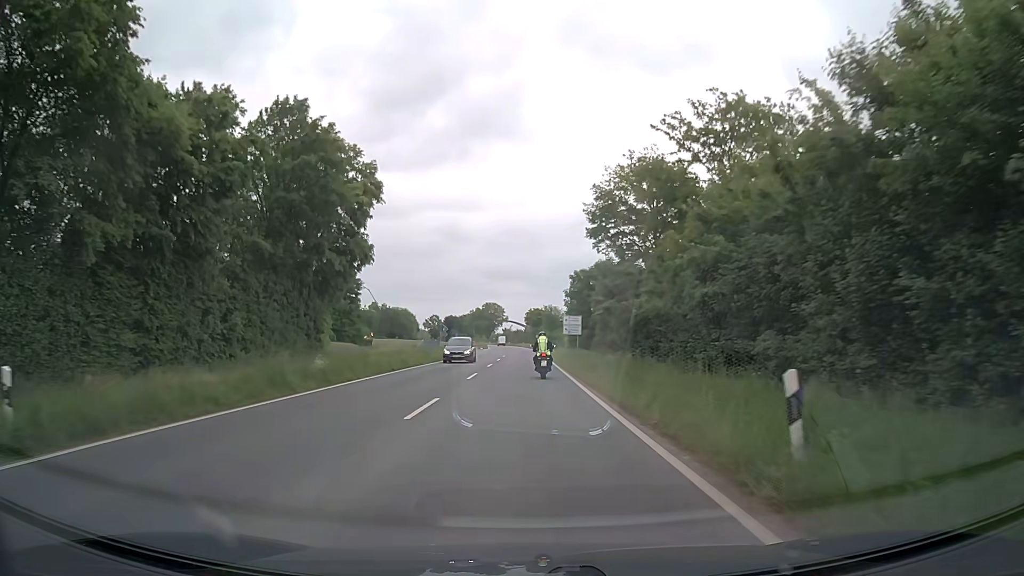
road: secondary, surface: asphalt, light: Day
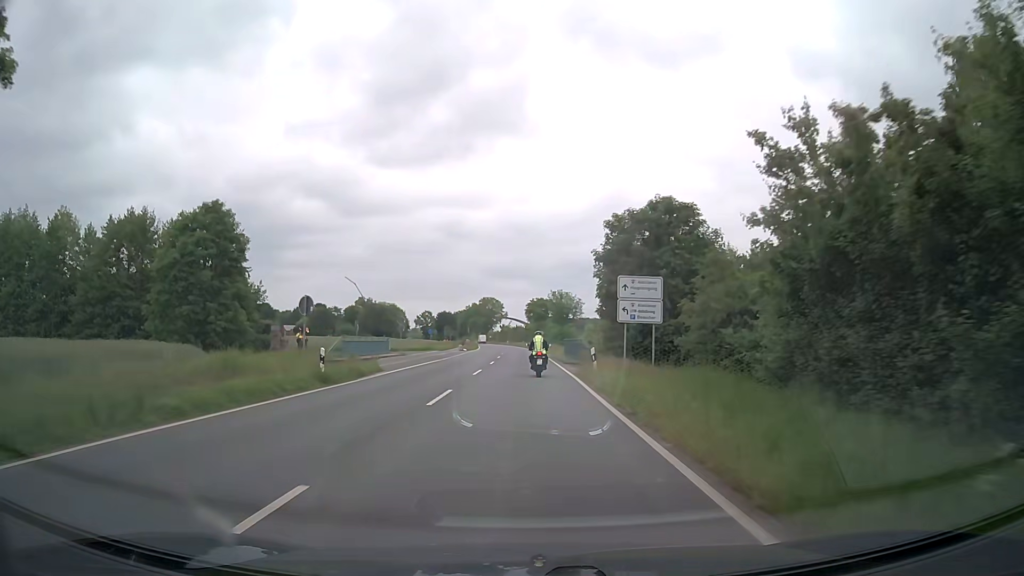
(-0.1, +33.6) m; 0°
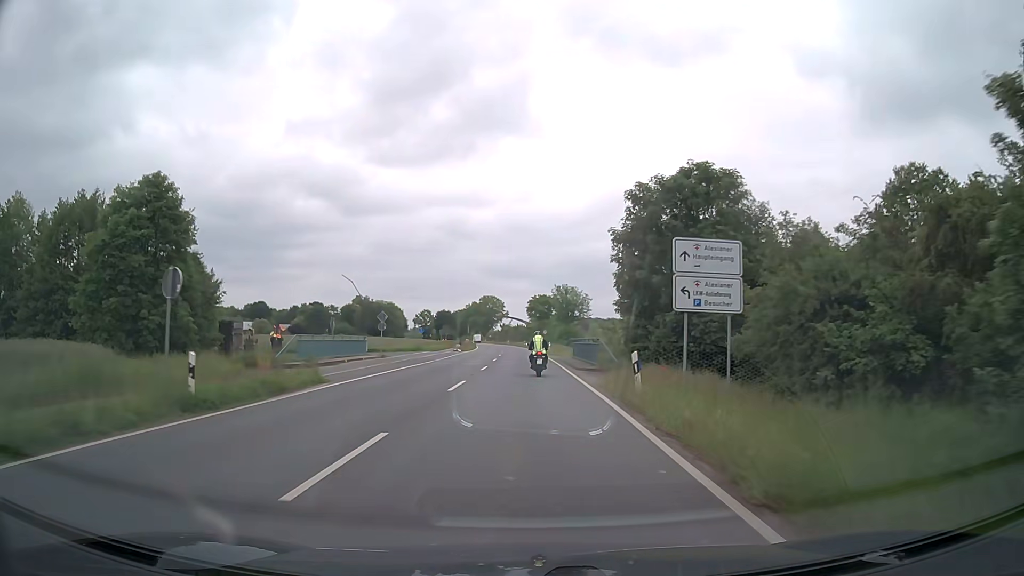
(0.0, +8.6) m; 0°
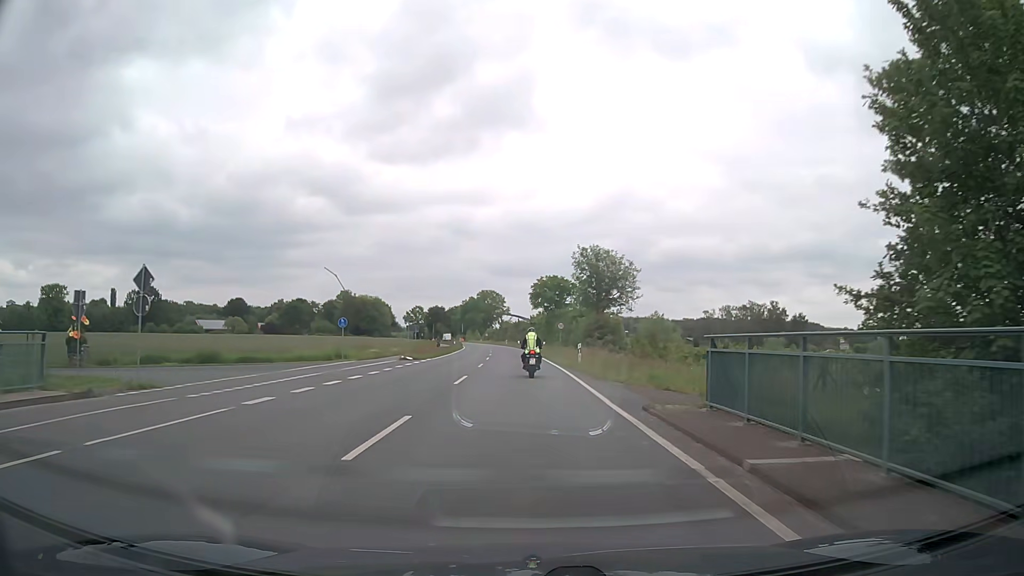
(-0.2, +34.2) m; 0°
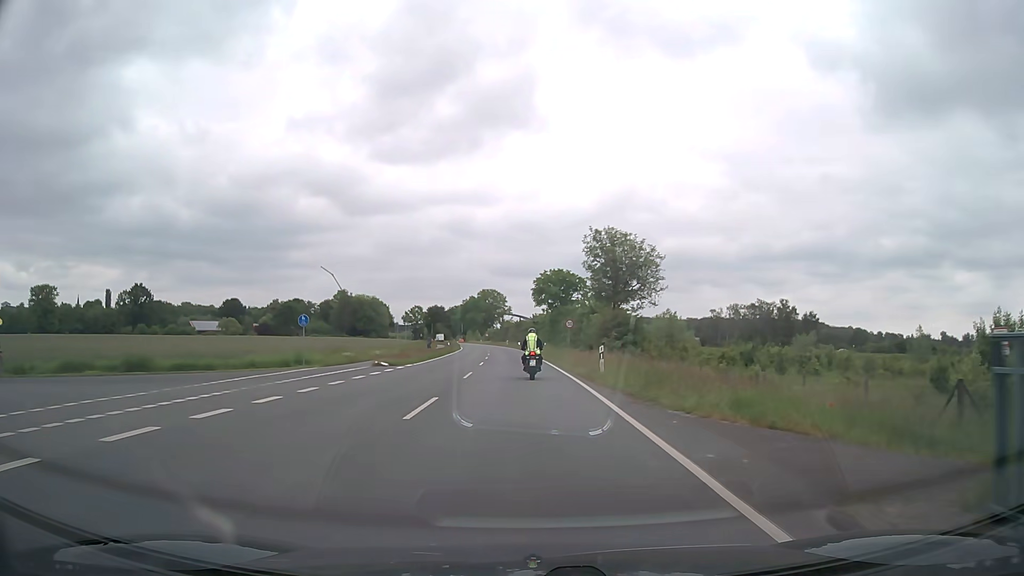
(0.0, +8.2) m; 0°
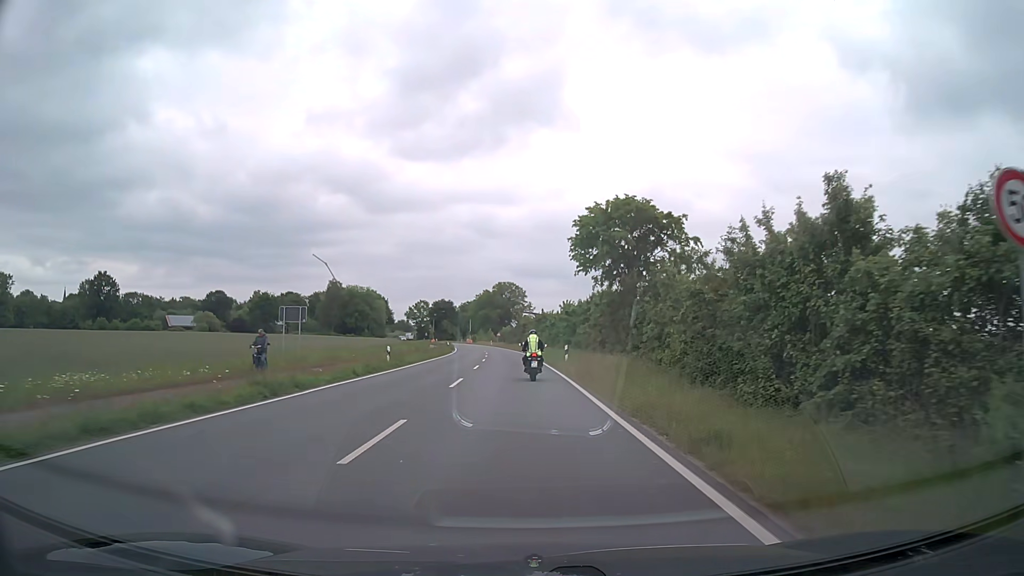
(-0.8, +39.9) m; -2°
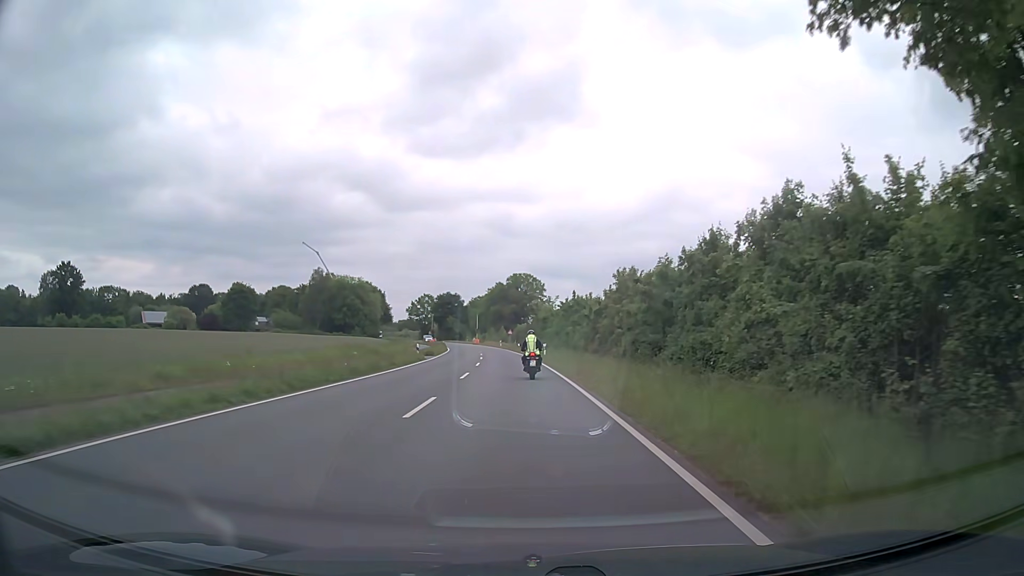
(-0.4, +31.7) m; -1°
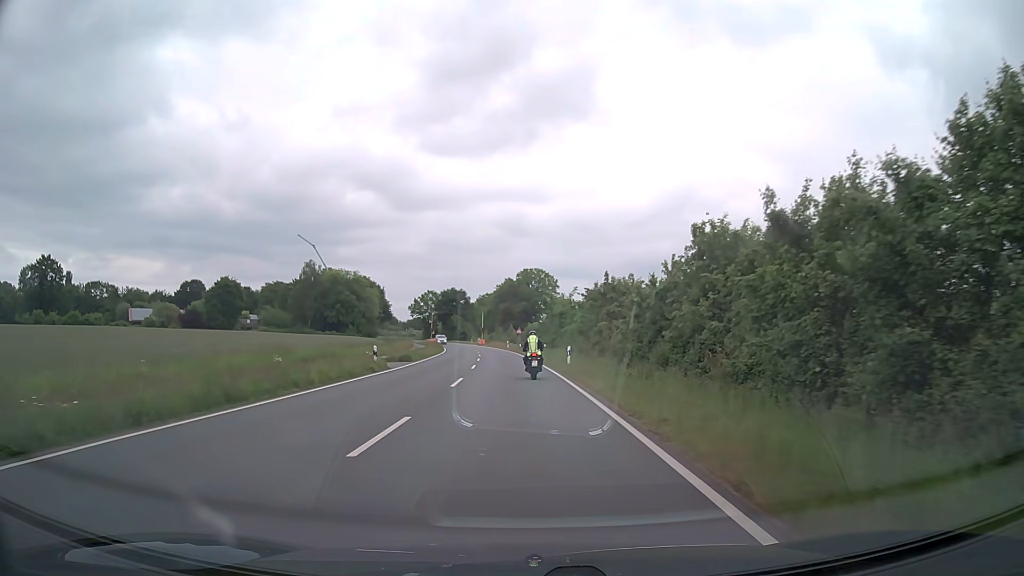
(-0.2, +16.0) m; -1°
(0, +10) (0, +20) (-1, +30) (-1, +40) (-1, +50) (-2, +60) (-3, +70) (-4, +80) (-5, +90) (-7, +100) m
